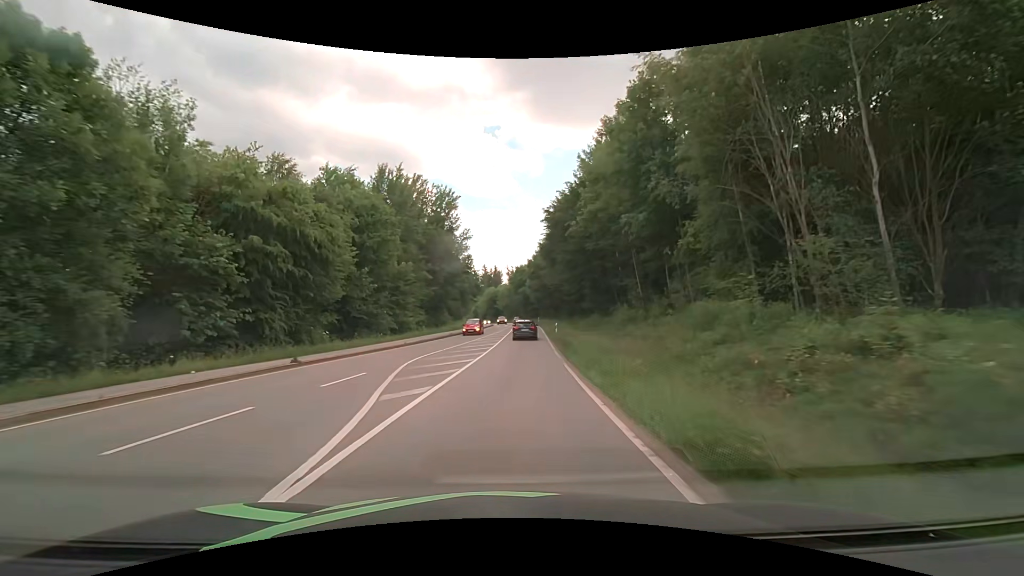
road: secondary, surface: asphalt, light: Day
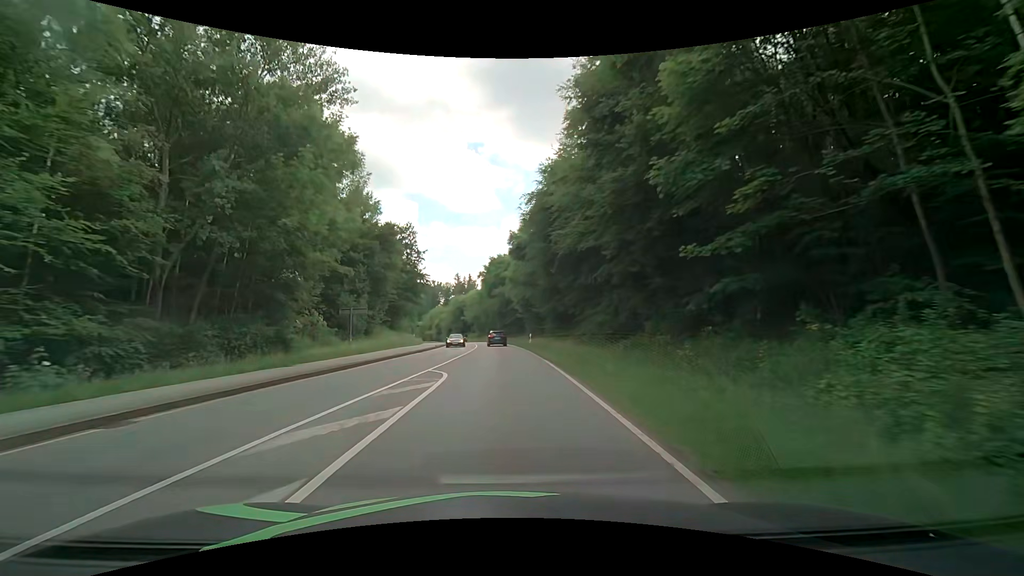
(+1.6, +44.7) m; +2°
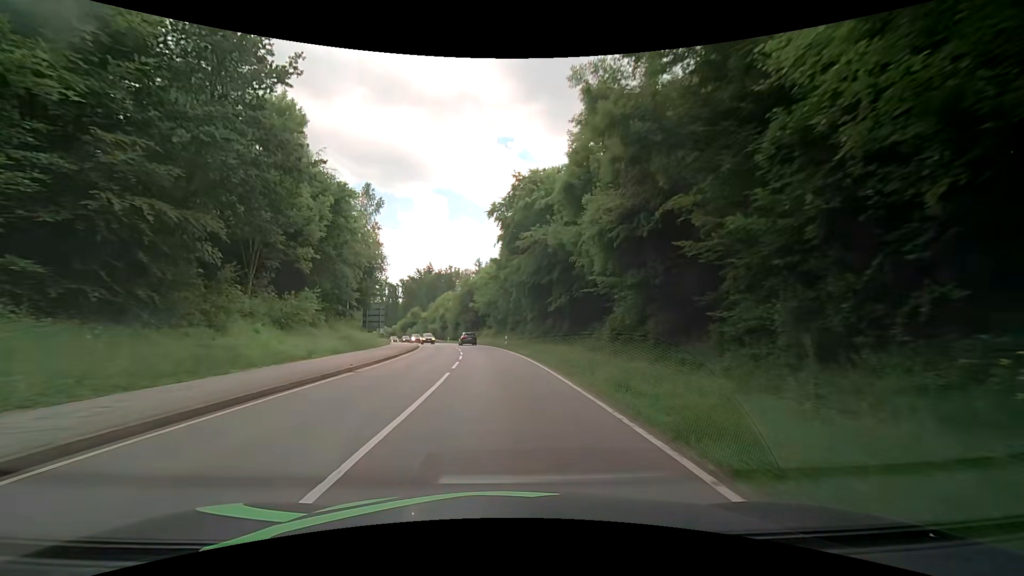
(-0.5, +45.0) m; -1°
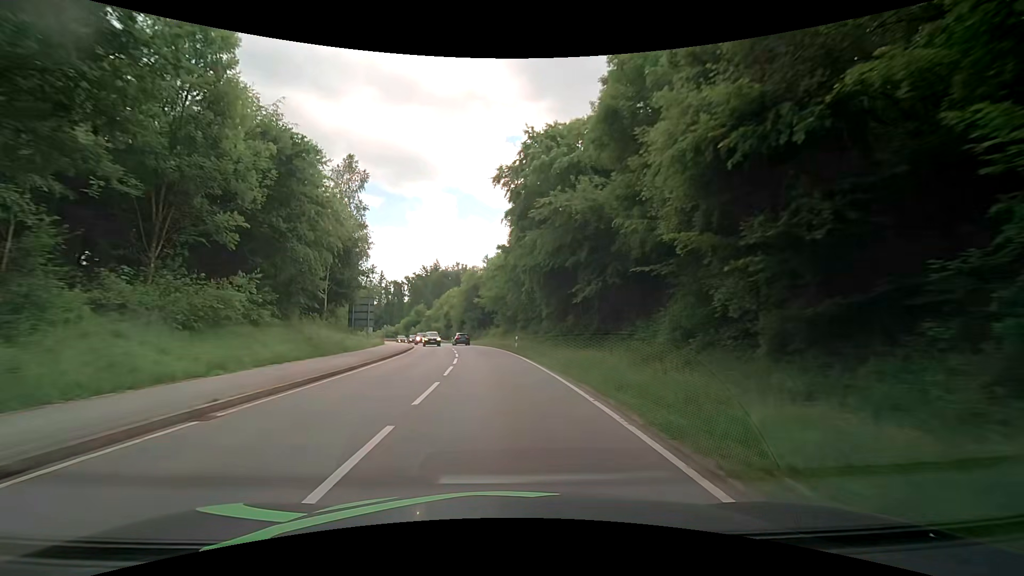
(-0.2, +9.1) m; -2°
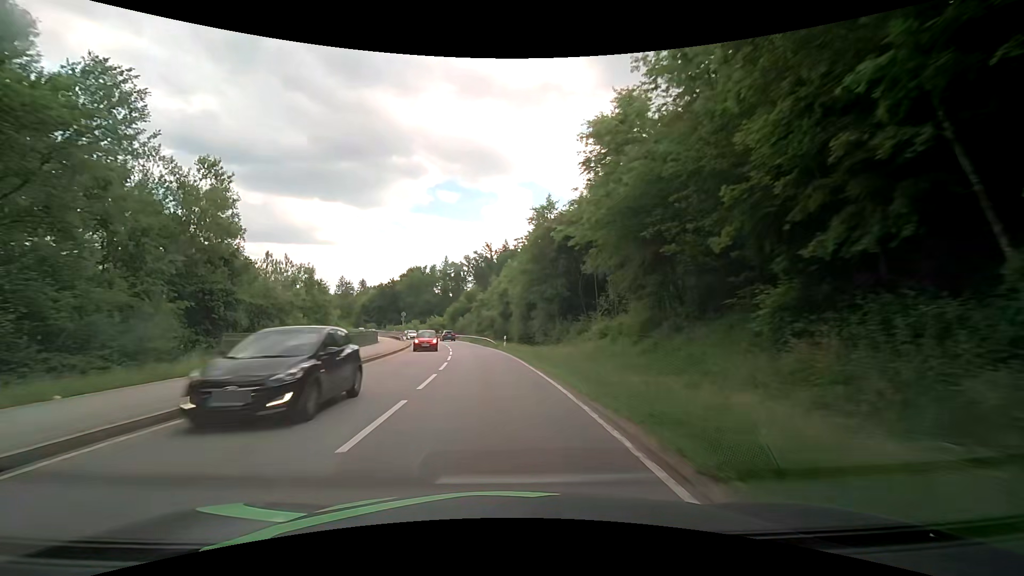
(-3.3, +45.6) m; -9°
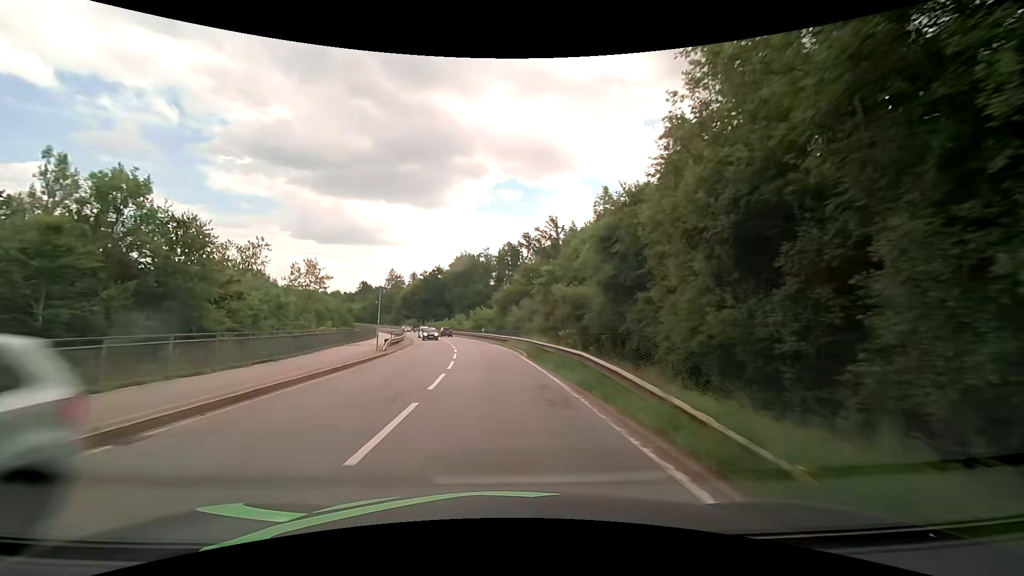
(-2.3, +36.9) m; -7°
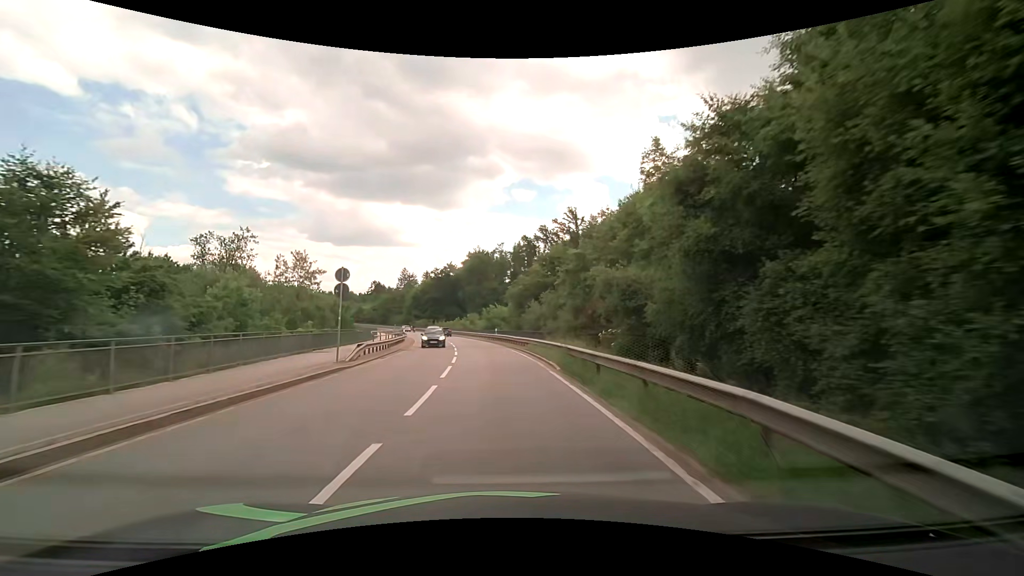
(-0.1, +9.4) m; -2°
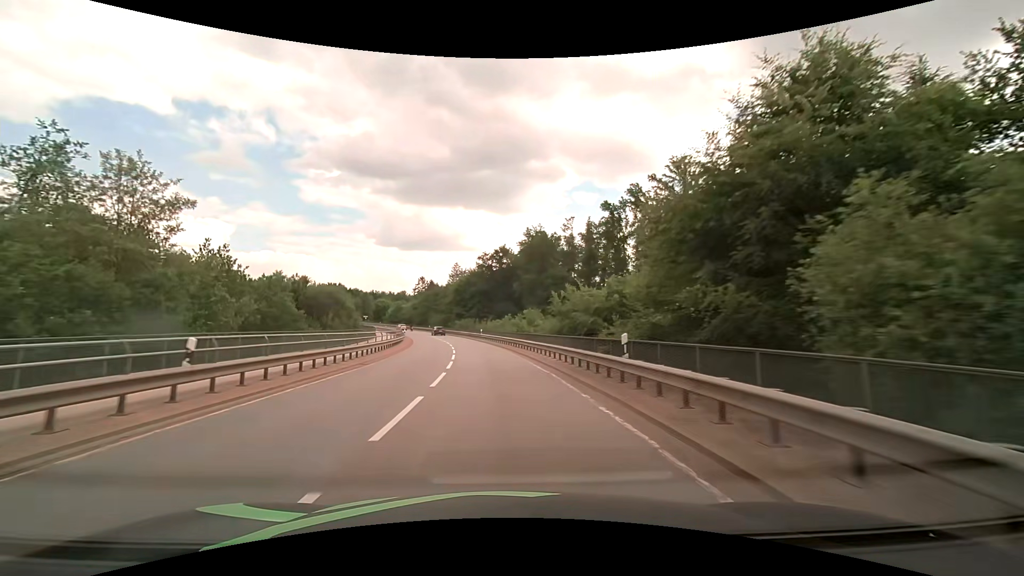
(-2.3, +37.9) m; -7°
(0, +10) (-1, +20) (-2, +30) (-3, +40) (-4, +50) (-6, +60) (-8, +69) (-10, +79) (-13, +89) (-16, +98) m
